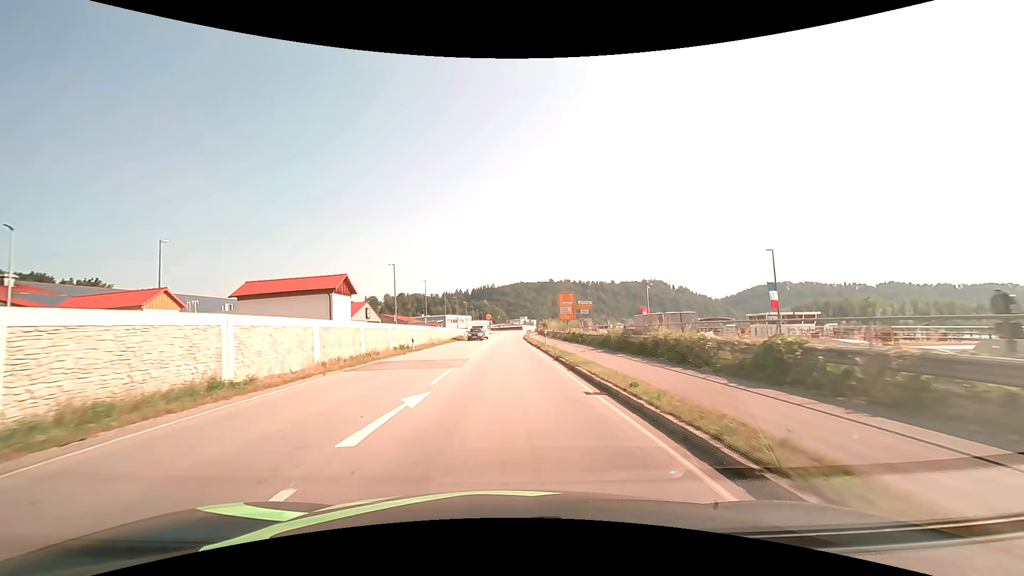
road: primary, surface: asphalt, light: Day
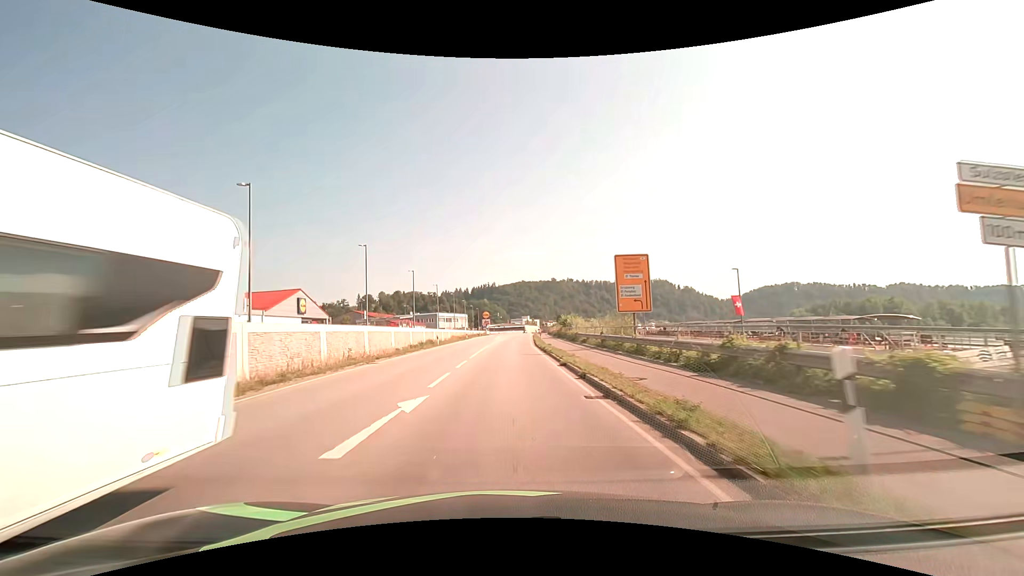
(-0.1, +30.4) m; 0°
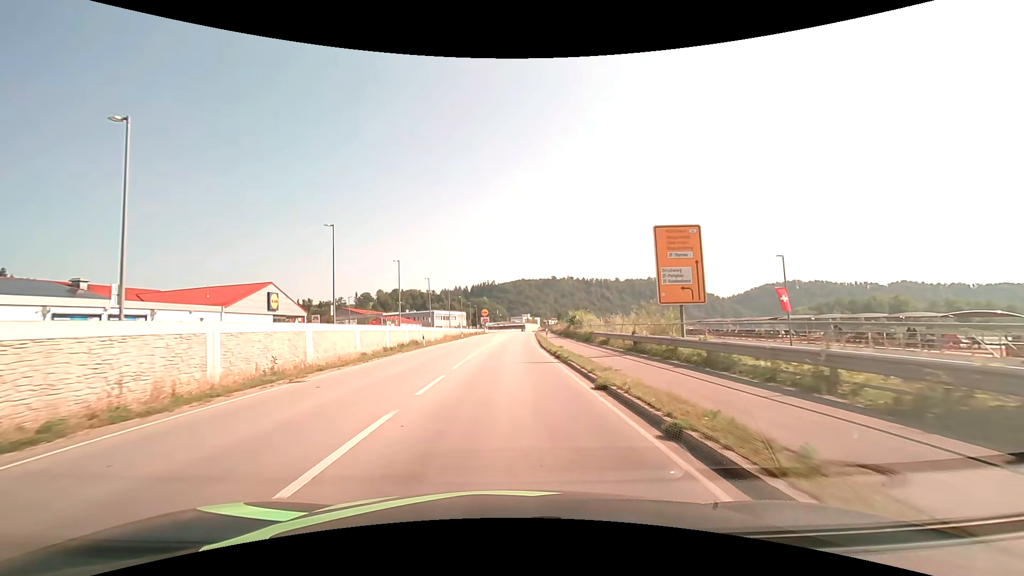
(0.0, +7.6) m; 0°
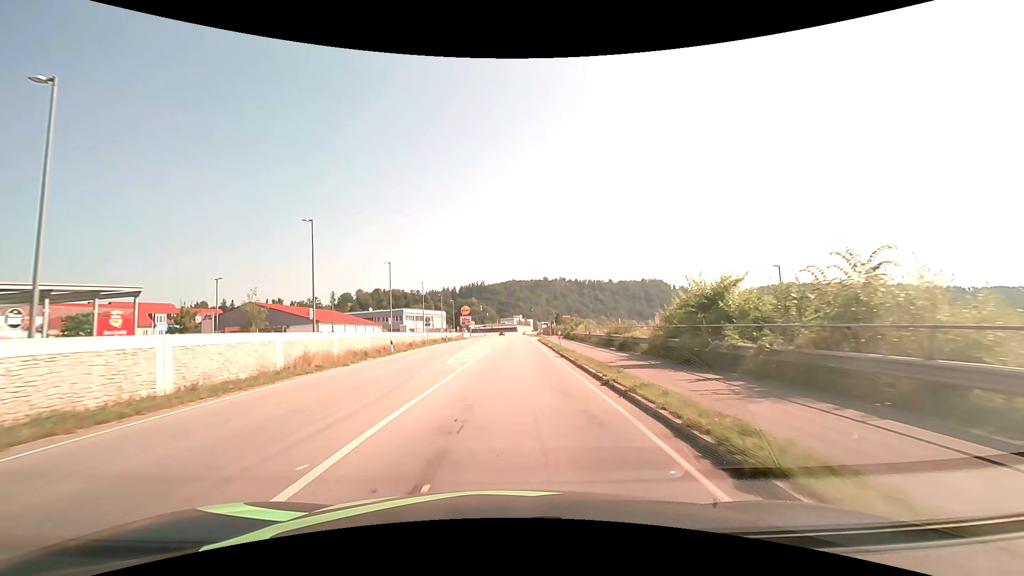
(+0.4, +38.1) m; +1°
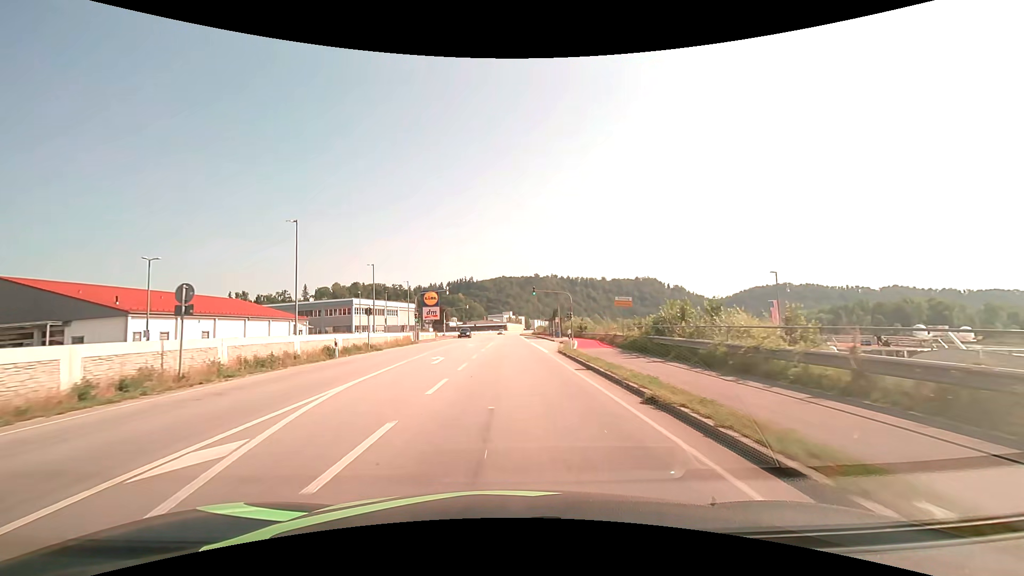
(+0.5, +38.2) m; +1°
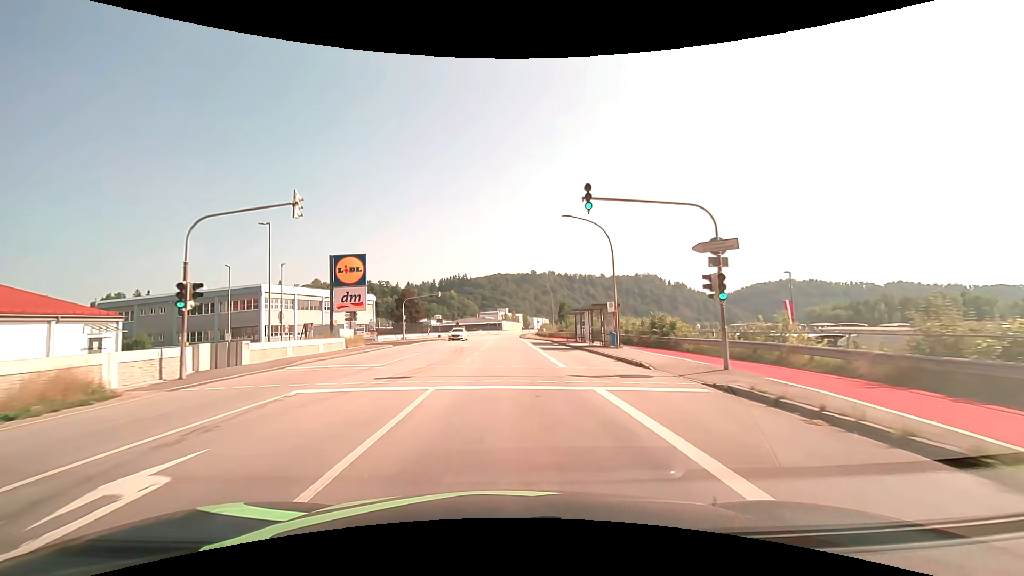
(+0.1, +38.2) m; 0°
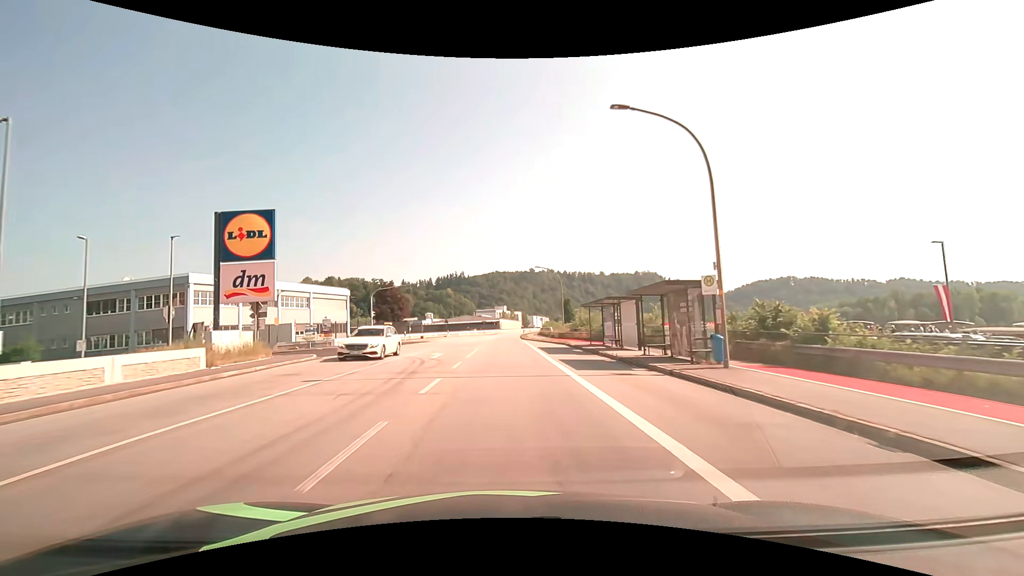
(0.0, +15.3) m; 0°
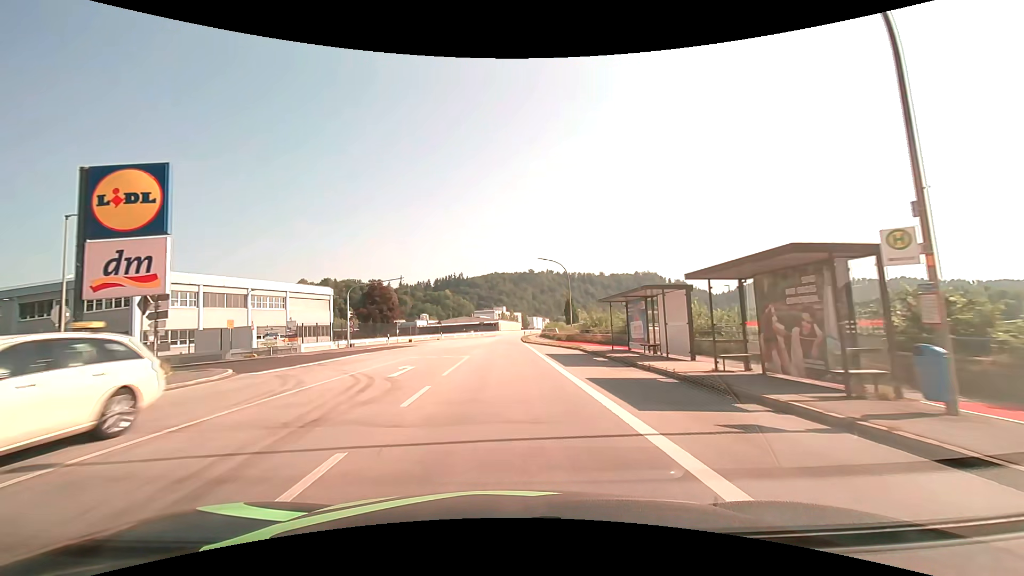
(0.0, +7.7) m; 0°
(0, +10) (0, +20) (0, +30) (0, +40) (0, +50) (0, +60) (0, +70) (0, +80) (+1, +90) (+1, +100) m
